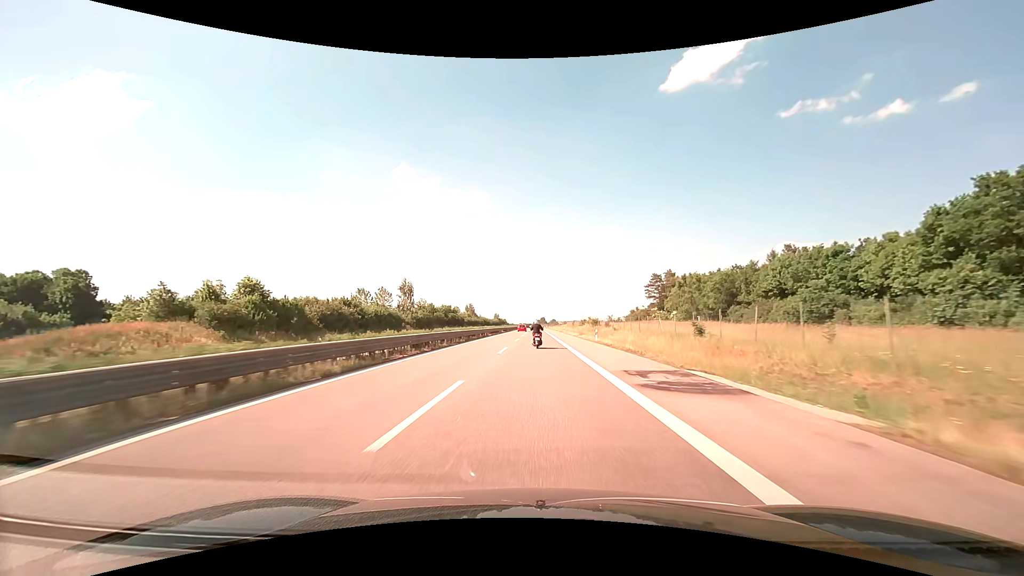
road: trunk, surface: asphalt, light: Day
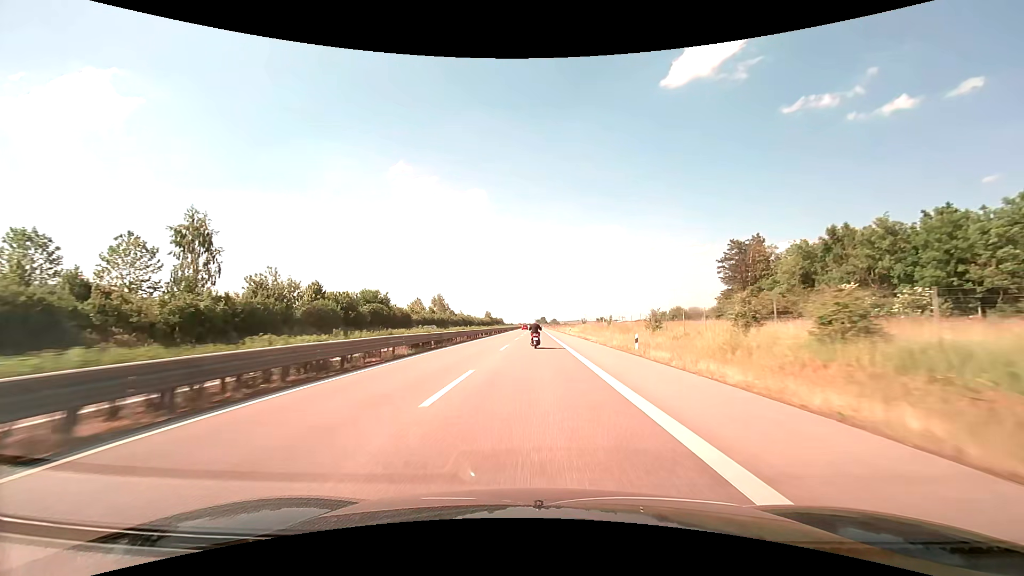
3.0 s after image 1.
(+0.1, +68.9) m; 0°
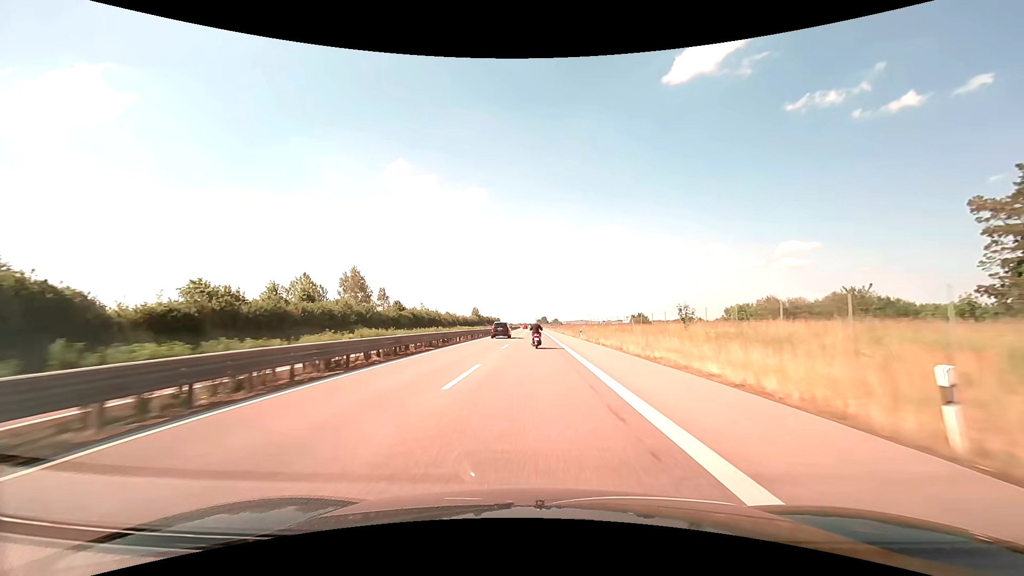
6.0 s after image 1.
(-0.1, +69.6) m; 0°
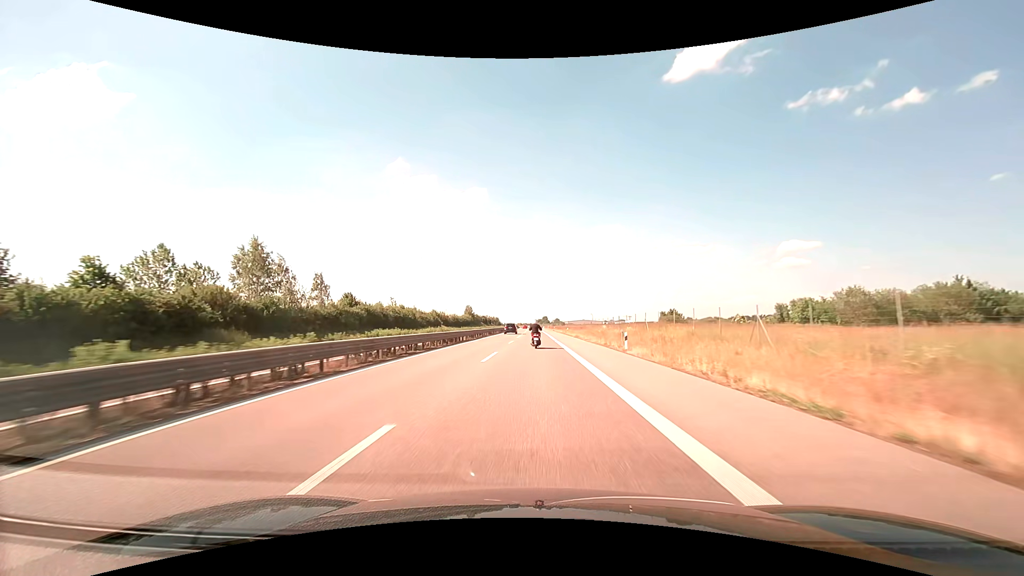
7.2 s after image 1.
(0.0, +28.0) m; 0°
(0, +10) (0, +20) (0, +30) (0, +40) (0, +50) (0, +60) (0, +70) (0, +80) (-1, +90) (-1, +100) m
